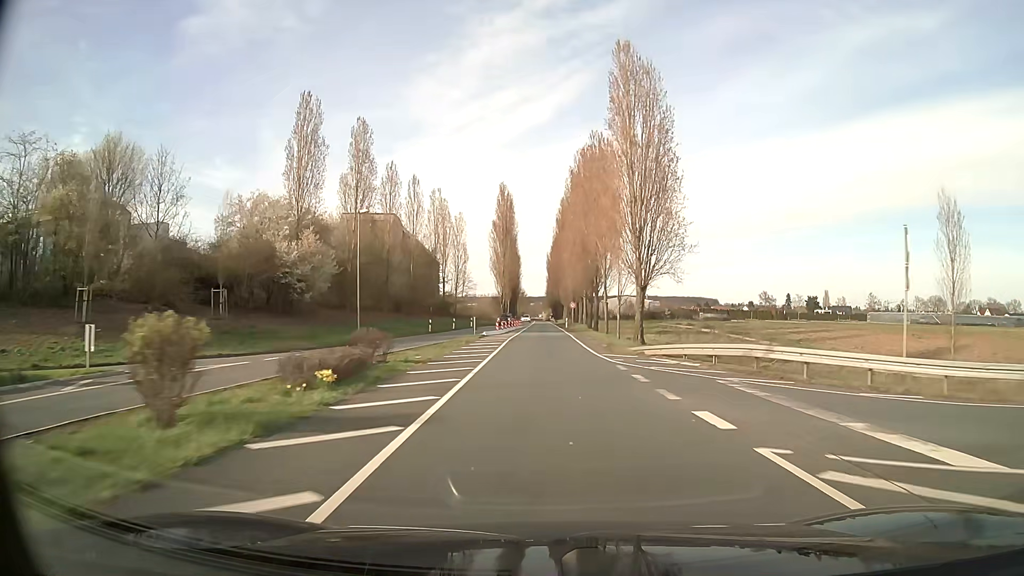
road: tertiary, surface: asphalt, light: Day
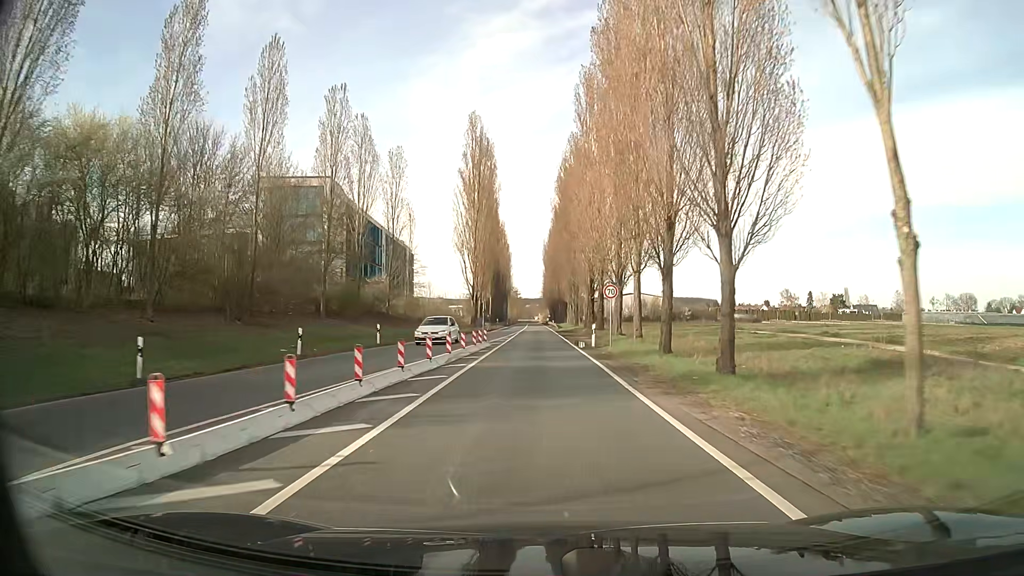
(+0.2, +42.3) m; 0°
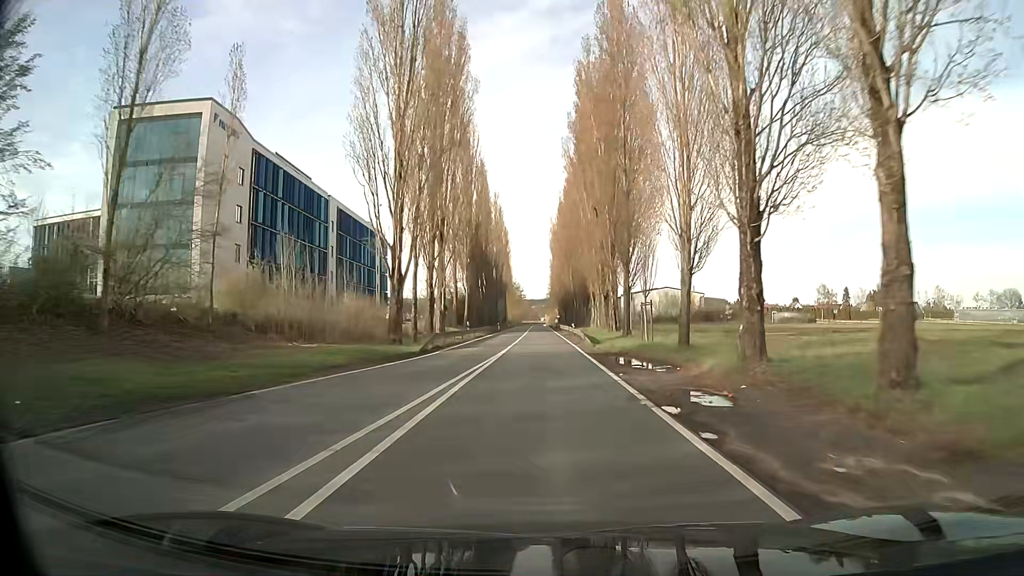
(-0.3, +41.6) m; 0°
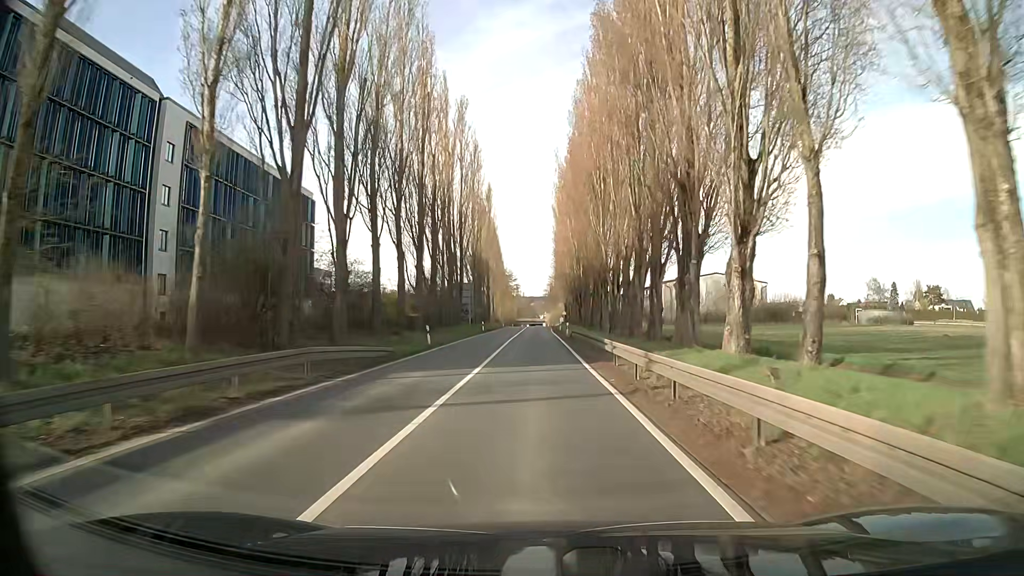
(-0.3, +52.5) m; -1°
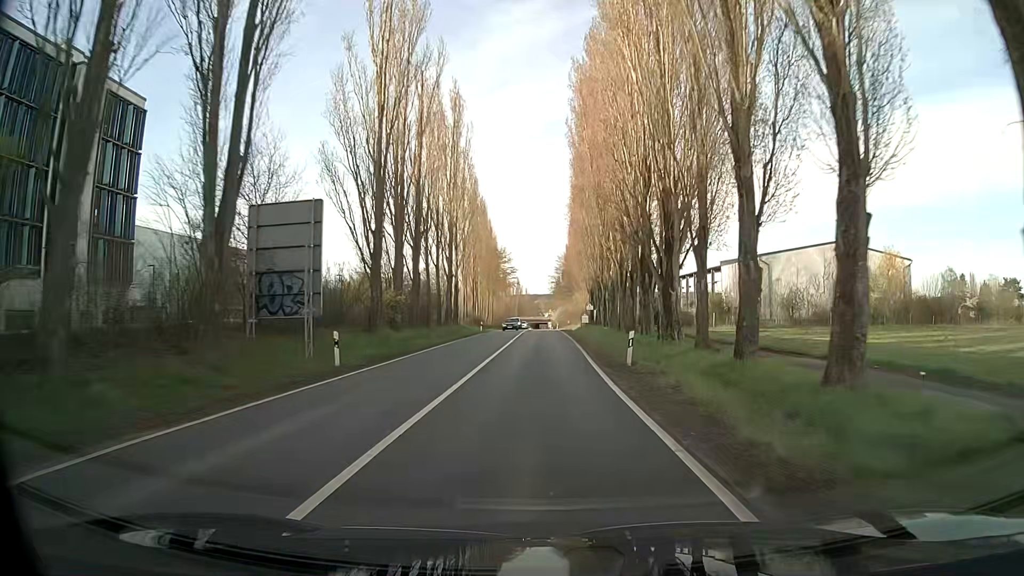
(-0.2, +53.3) m; 0°
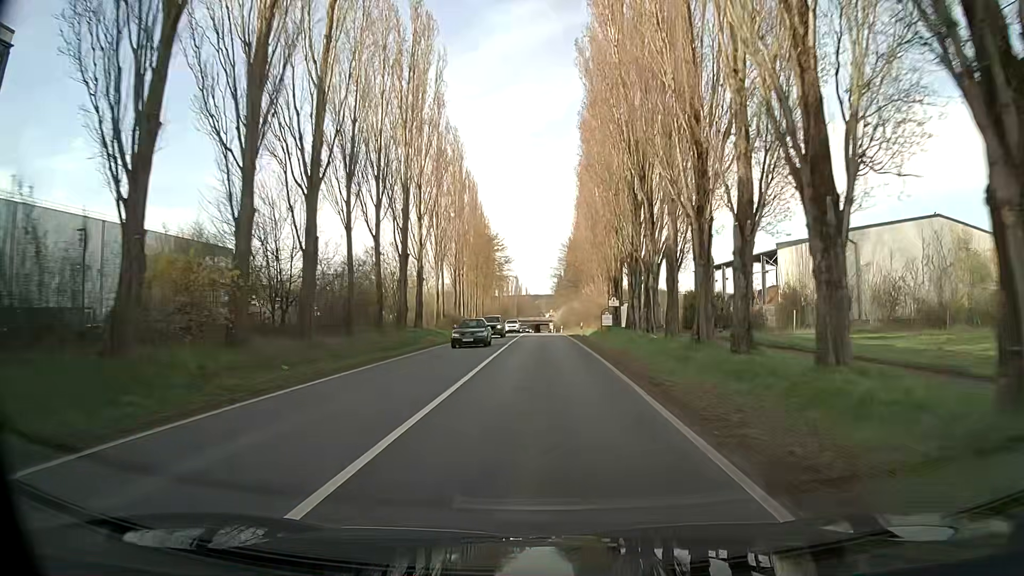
(+0.1, +21.6) m; 0°
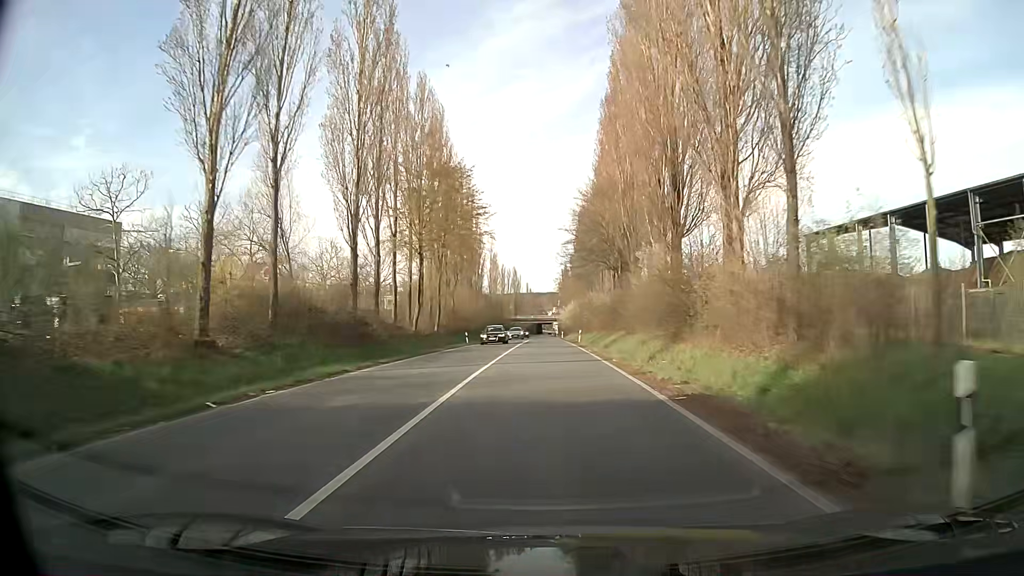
(0.0, +43.7) m; +1°
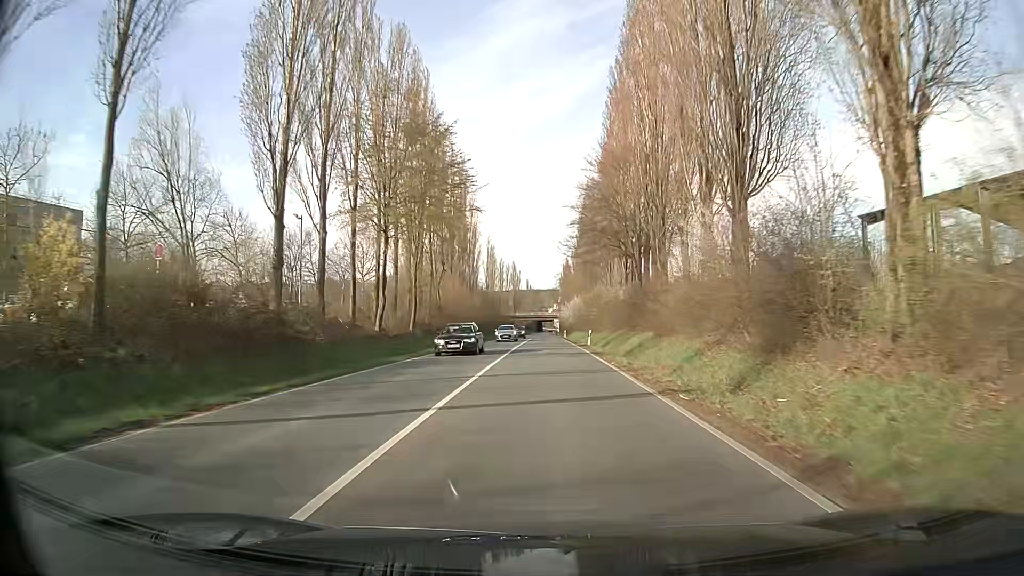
(-0.2, +11.0) m; -1°
(0, +10) (0, +20) (0, +30) (0, +40) (0, +50) (0, +60) (0, +70) (0, +80) (0, +90) (+1, +100) m
